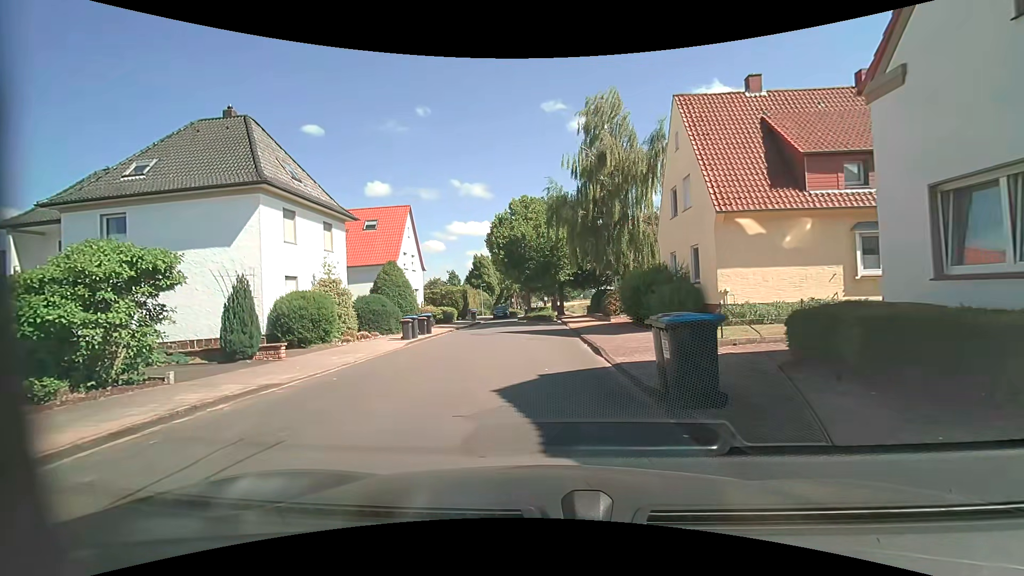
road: unclassified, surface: asphalt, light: Day
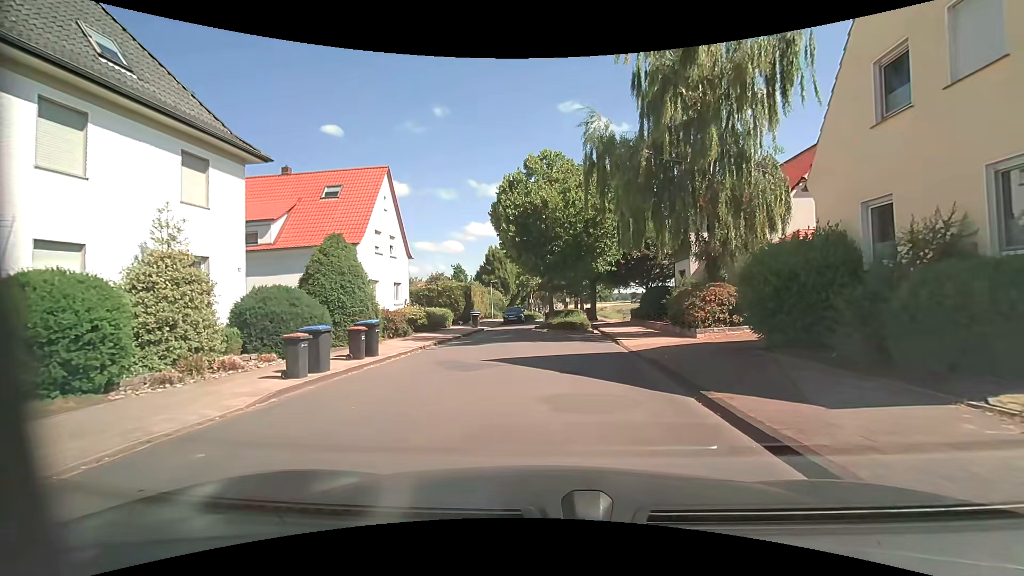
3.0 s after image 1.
(-0.5, +12.3) m; -2°
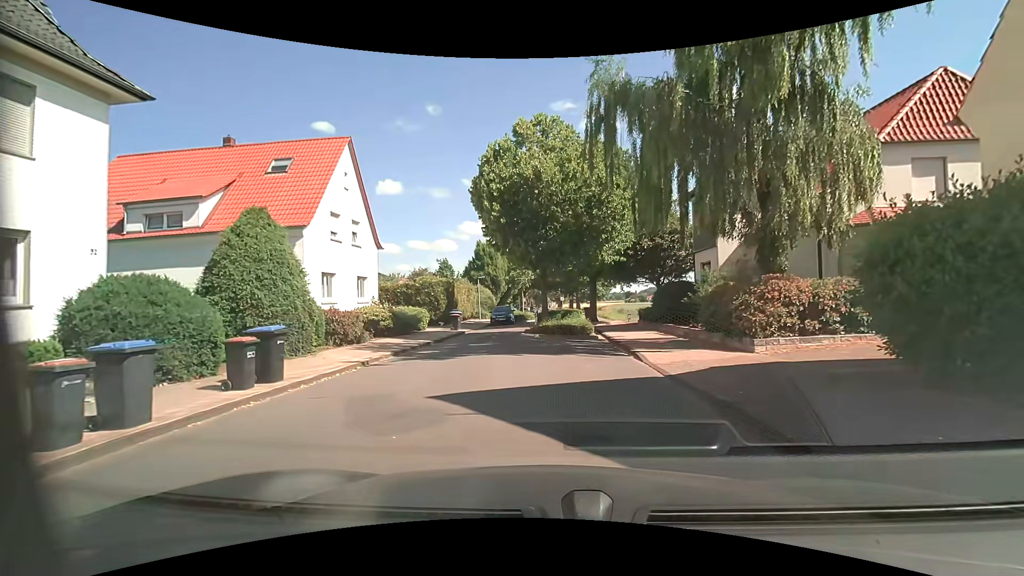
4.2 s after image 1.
(0.0, +5.2) m; +1°
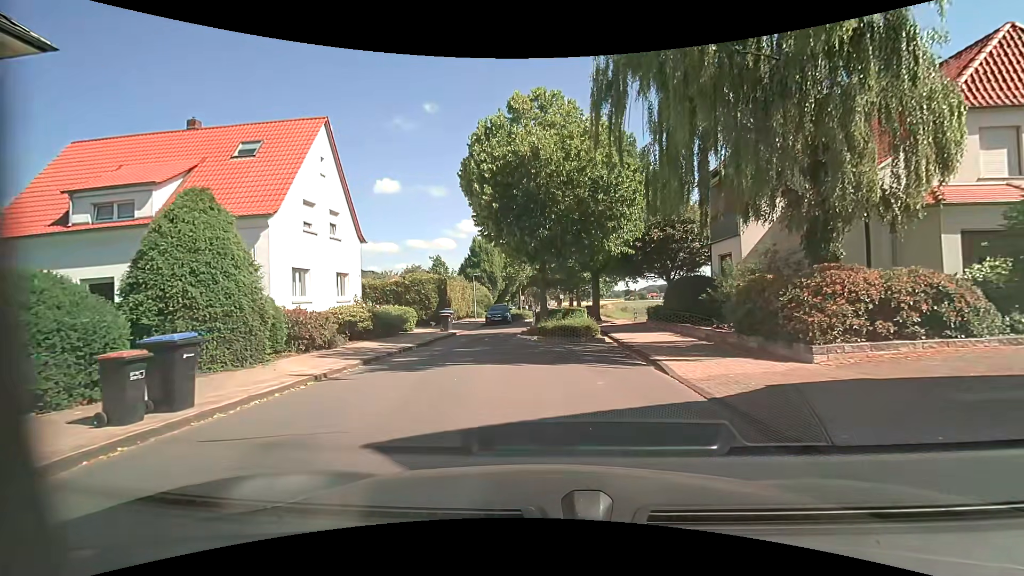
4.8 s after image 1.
(0.0, +2.6) m; 0°
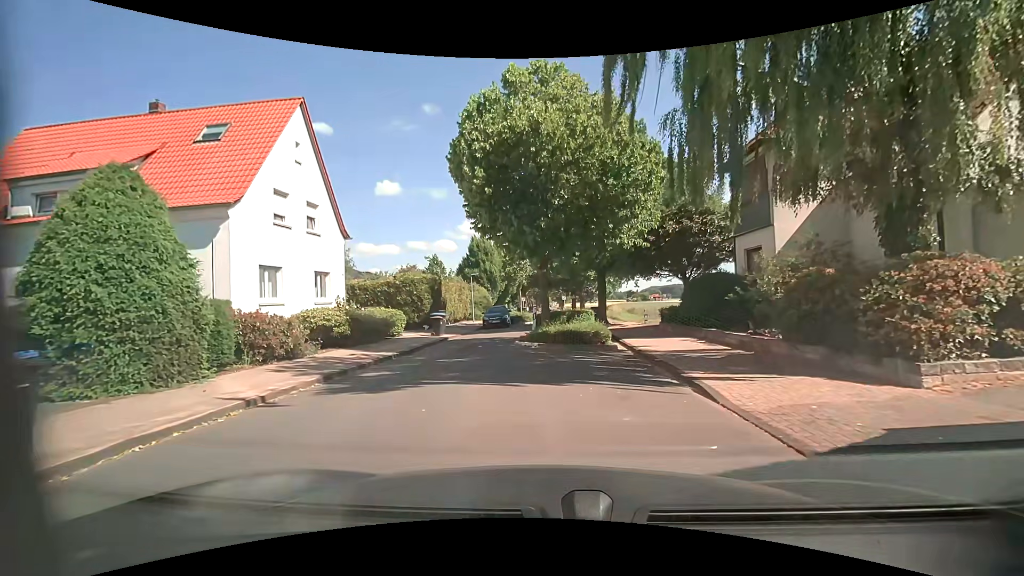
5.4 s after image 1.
(0.0, +2.5) m; -1°
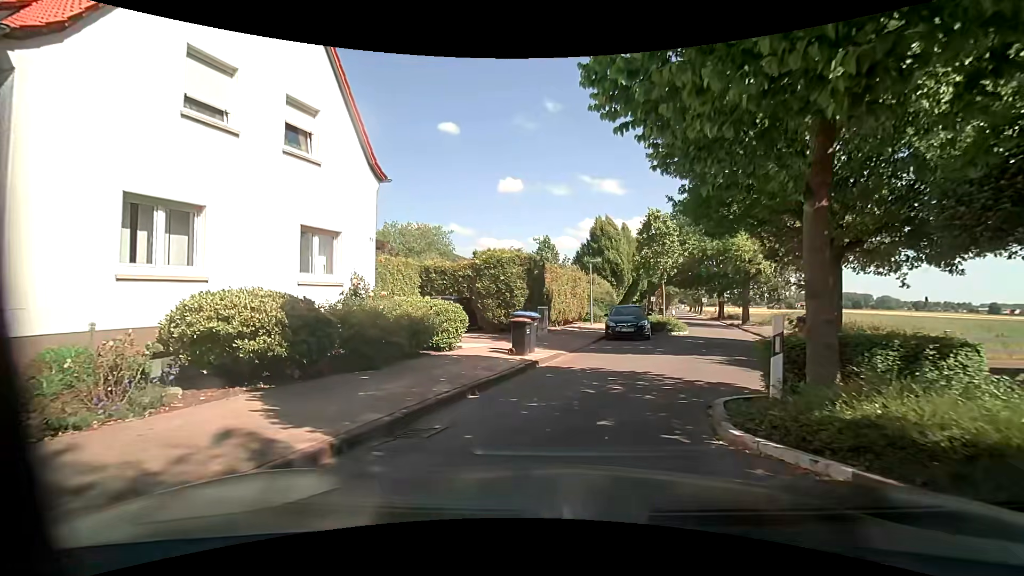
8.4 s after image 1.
(-0.9, +11.3) m; -13°
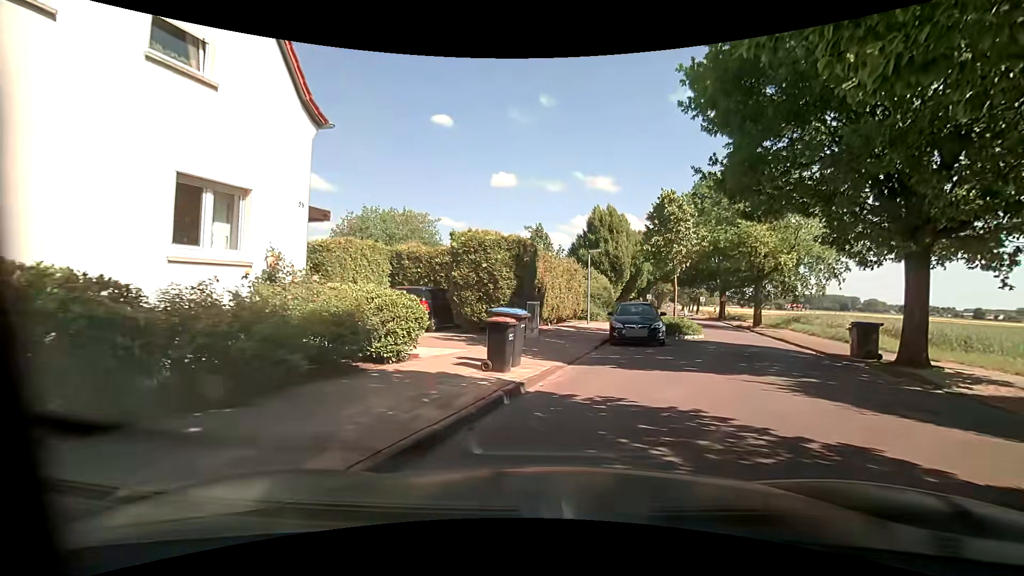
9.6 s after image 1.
(0.0, +3.9) m; 0°
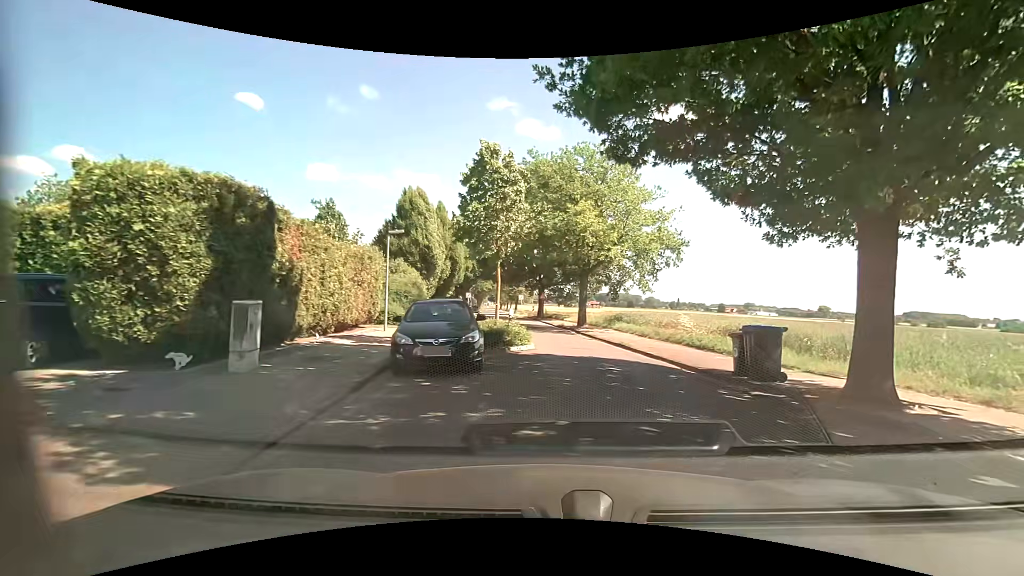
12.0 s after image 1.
(+1.2, +7.2) m; +21°
(+1, +10) (+2, +20) (+1, +30) (-1, +40) (-2, +50) (-3, +60) (-5, +69) (-6, +79) (-7, +89) (-8, +99) m
